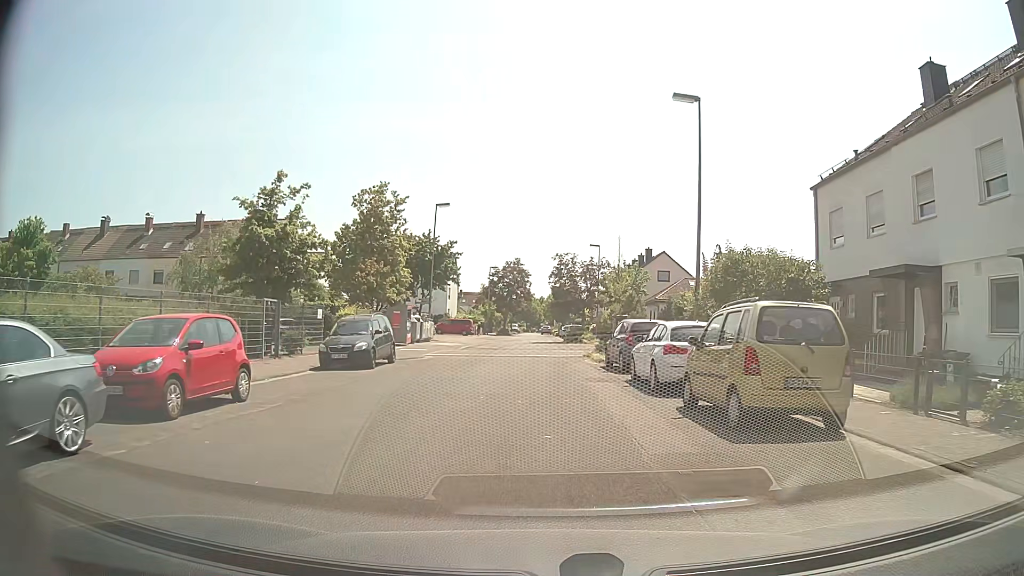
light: Day
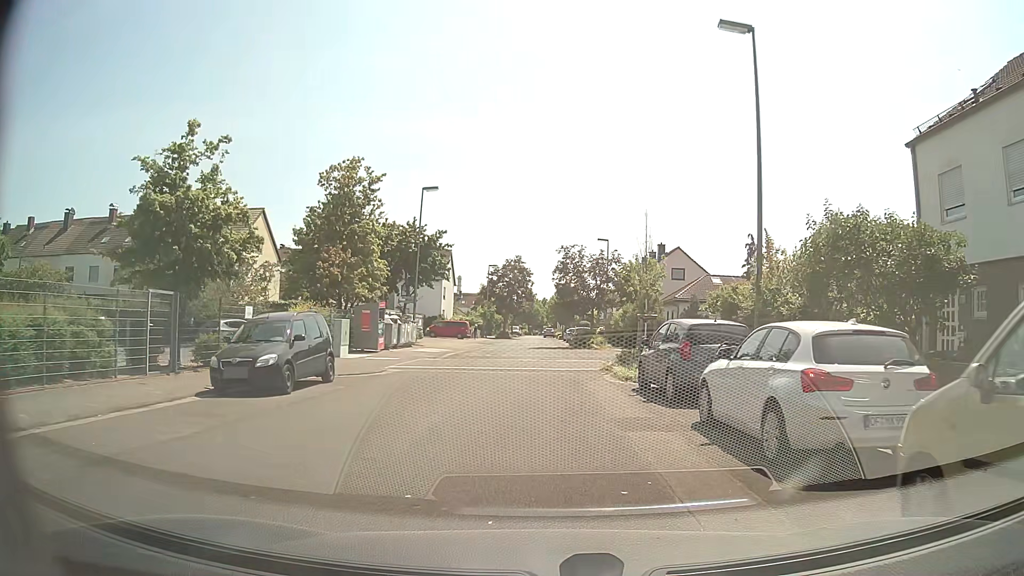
(-0.1, +7.0) m; -1°
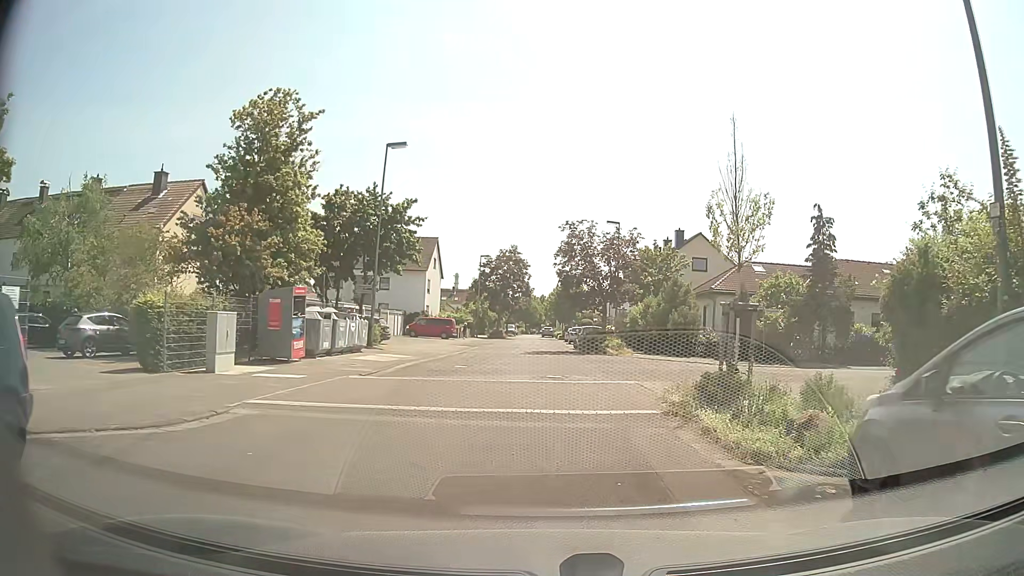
(0.0, +10.5) m; +1°
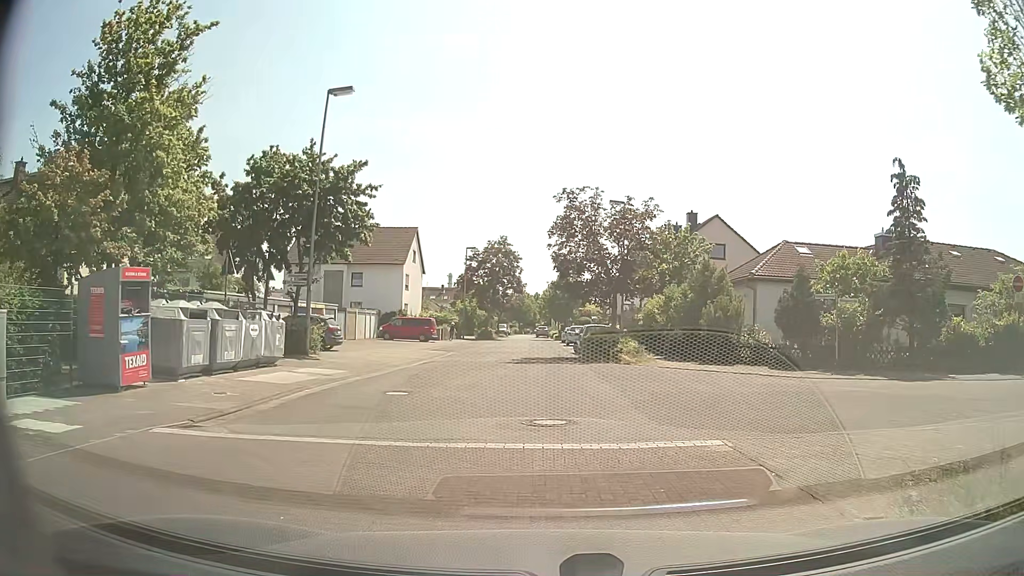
(+0.1, +8.2) m; 0°
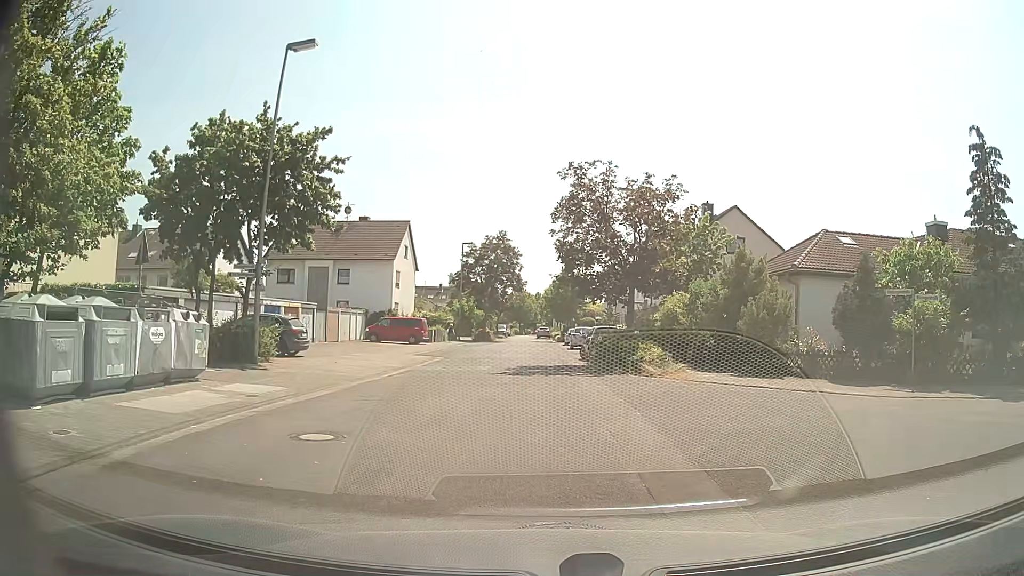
(0.0, +4.9) m; +1°
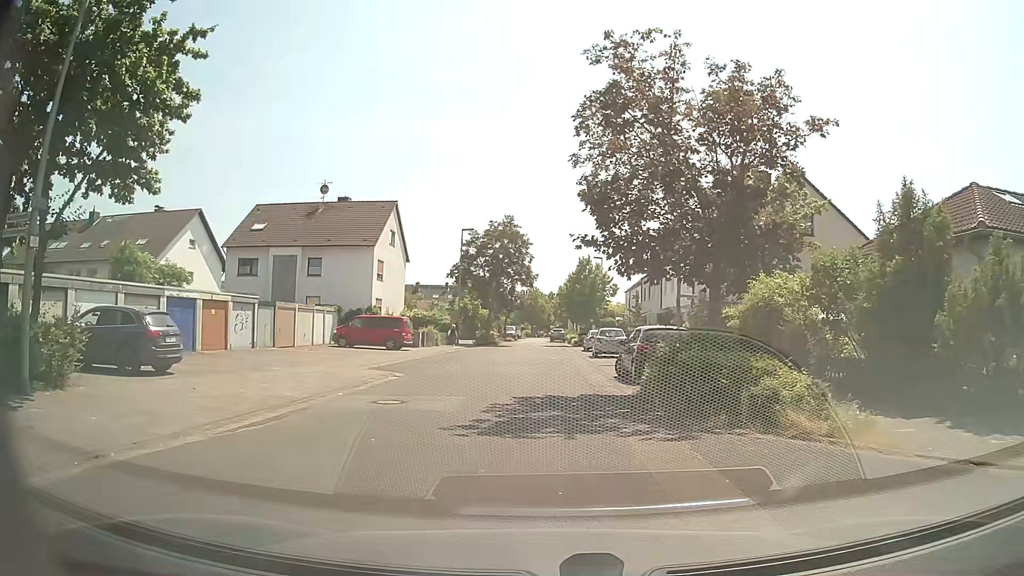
(-0.1, +11.2) m; -1°
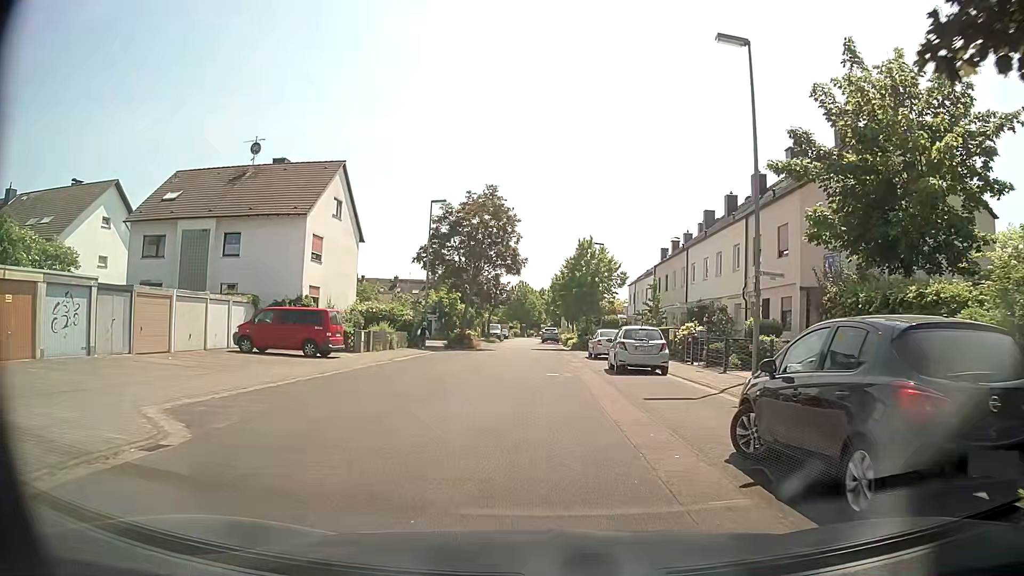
(-0.1, +13.0) m; 0°
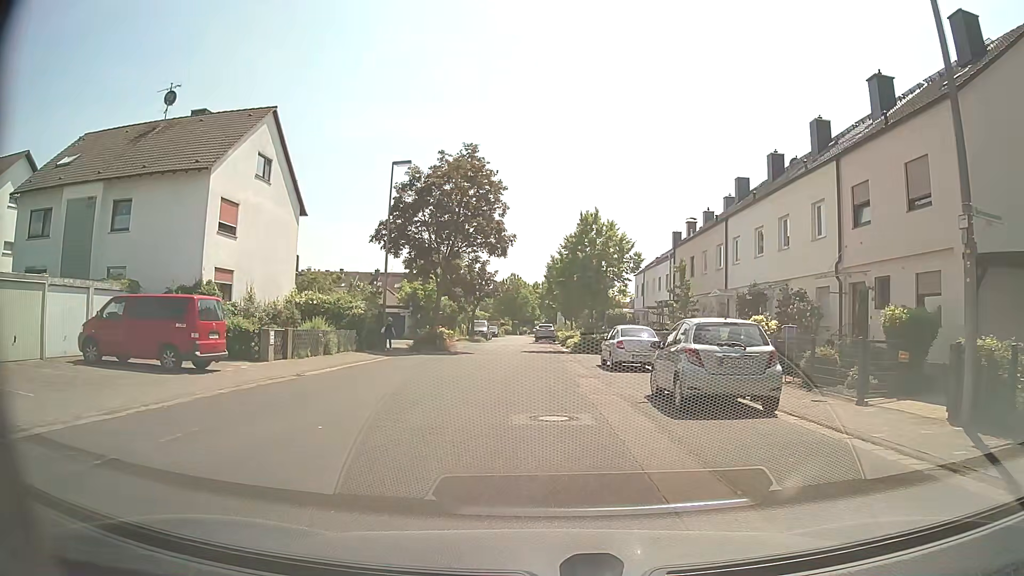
(+0.1, +10.6) m; +1°
